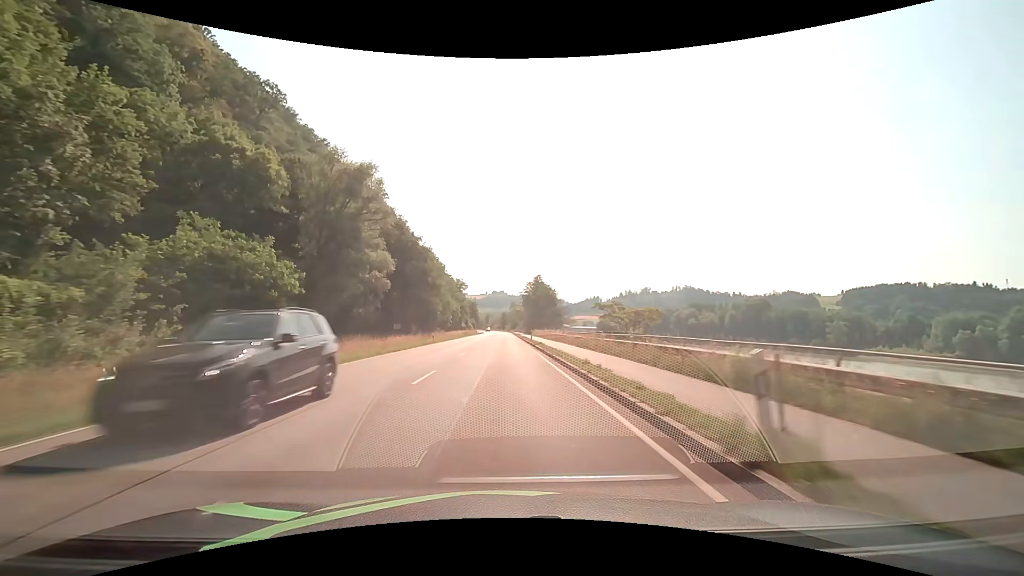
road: primary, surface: asphalt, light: Day
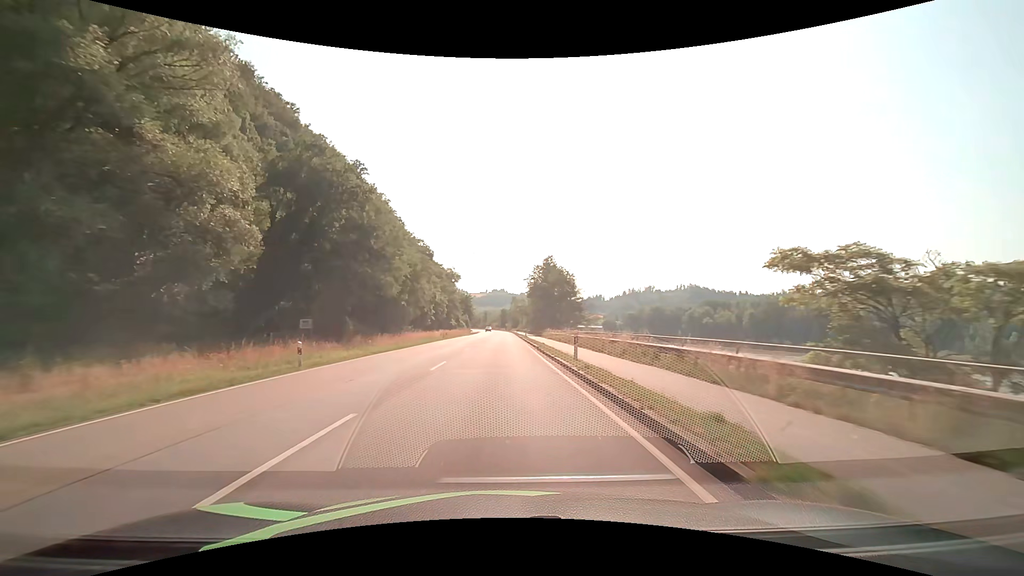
(-0.1, +32.3) m; 0°
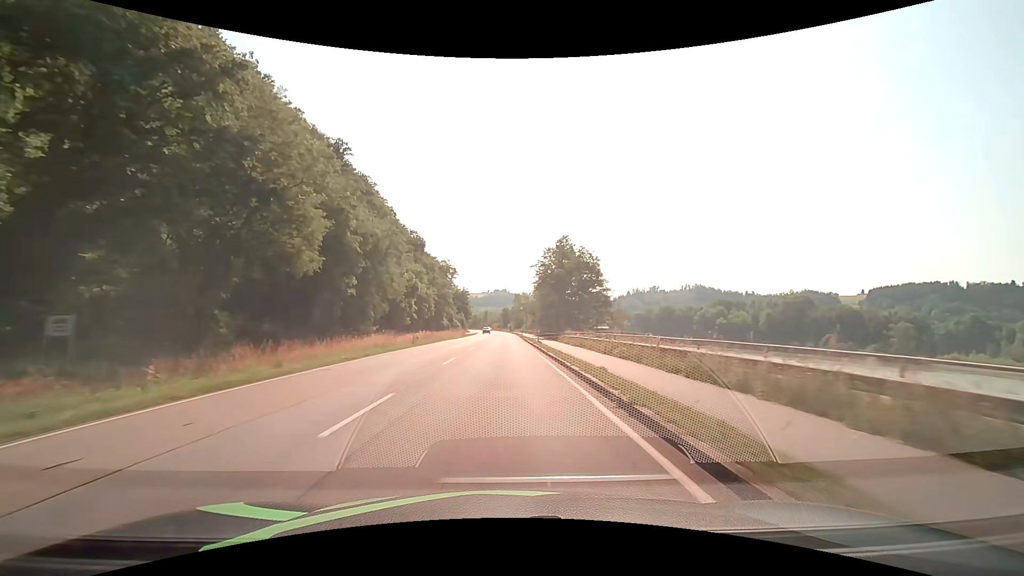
(-0.1, +21.5) m; 0°
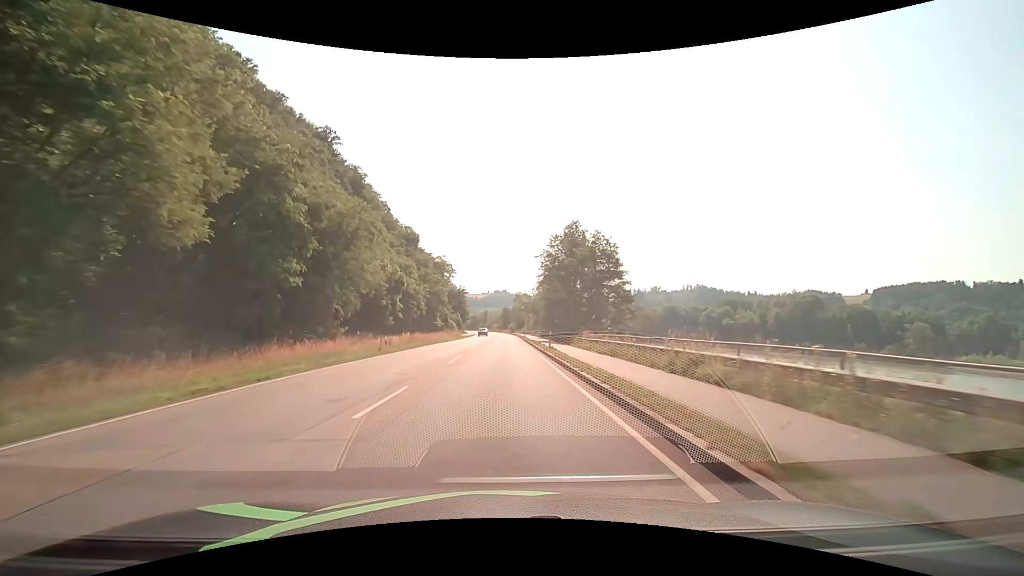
(0.0, +10.8) m; 0°
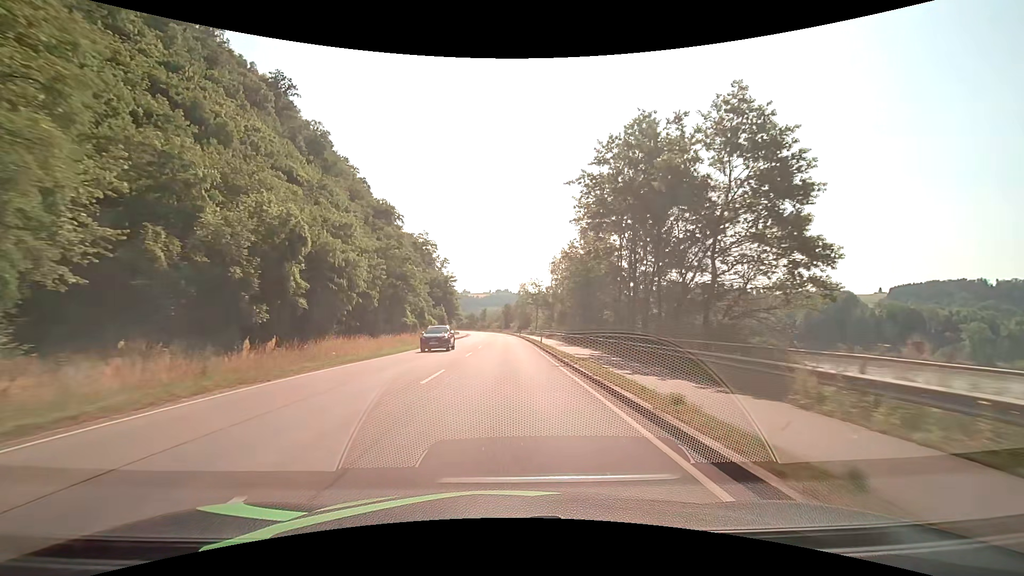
(0.0, +32.3) m; 0°
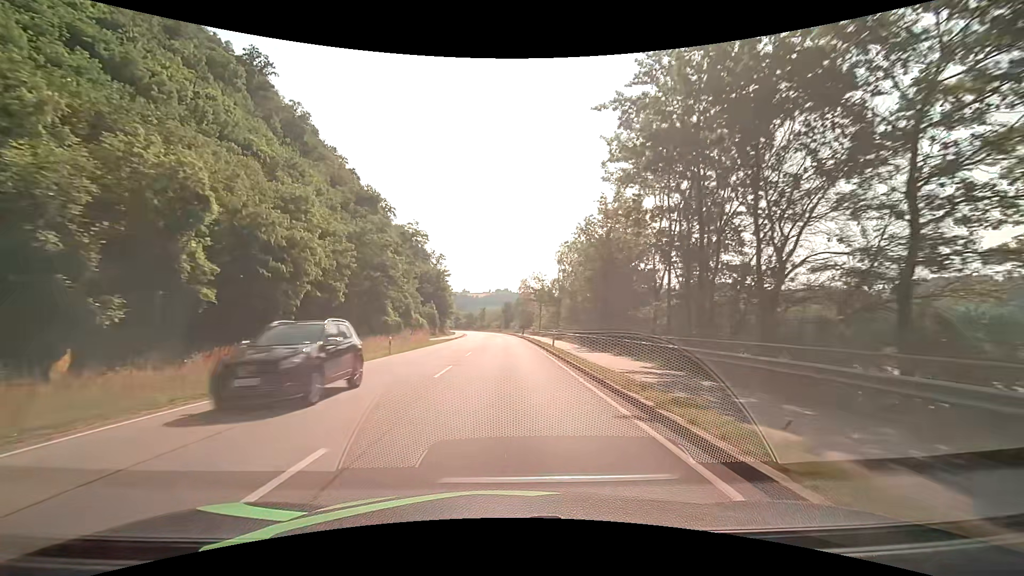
(0.0, +10.8) m; 0°
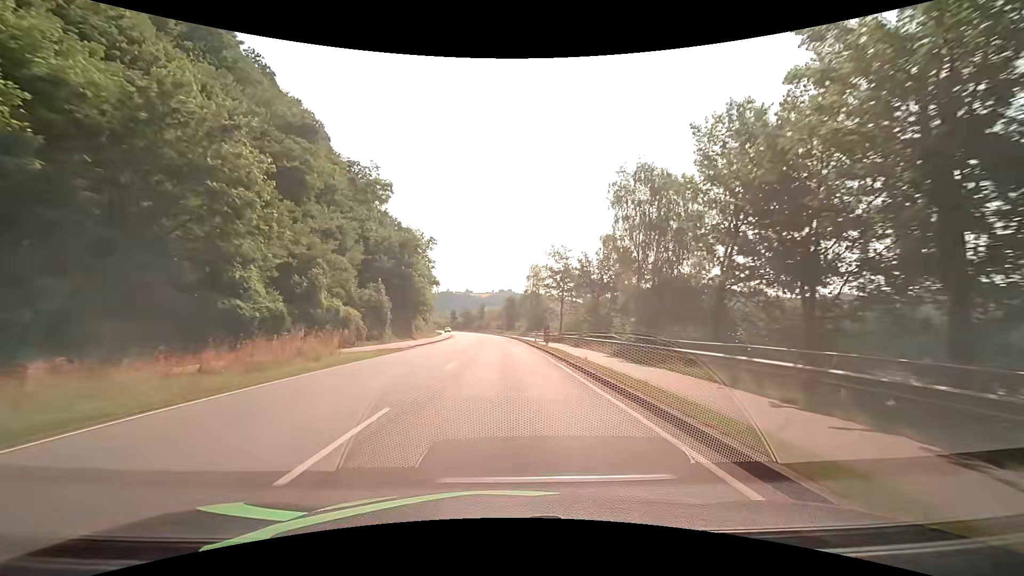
(-0.2, +32.4) m; -1°
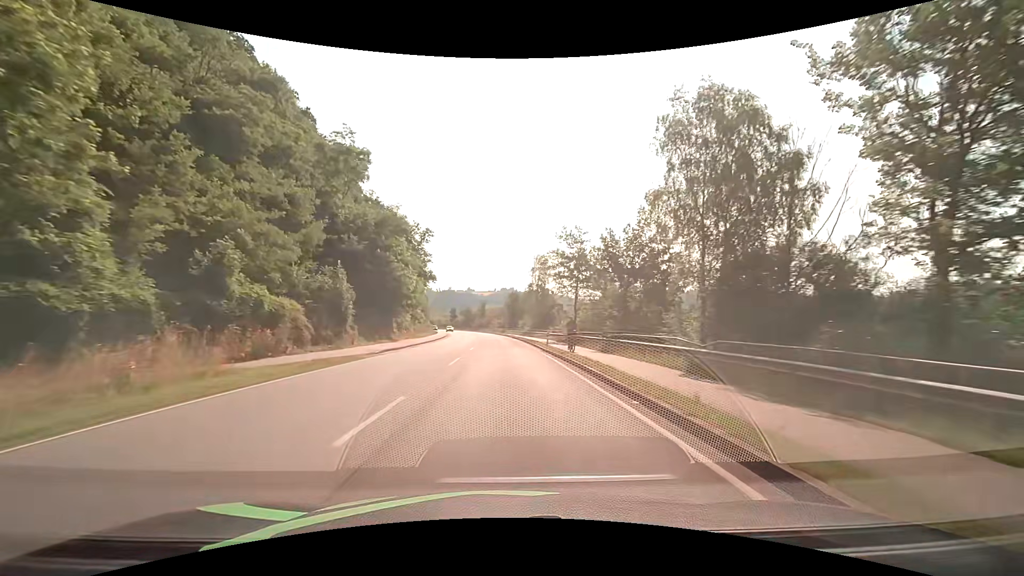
(0.0, +10.8) m; 0°
(0, +10) (0, +20) (0, +30) (-1, +40) (-1, +50) (-2, +60) (-2, +70) (-3, +80) (-4, +90) (-5, +100) m
